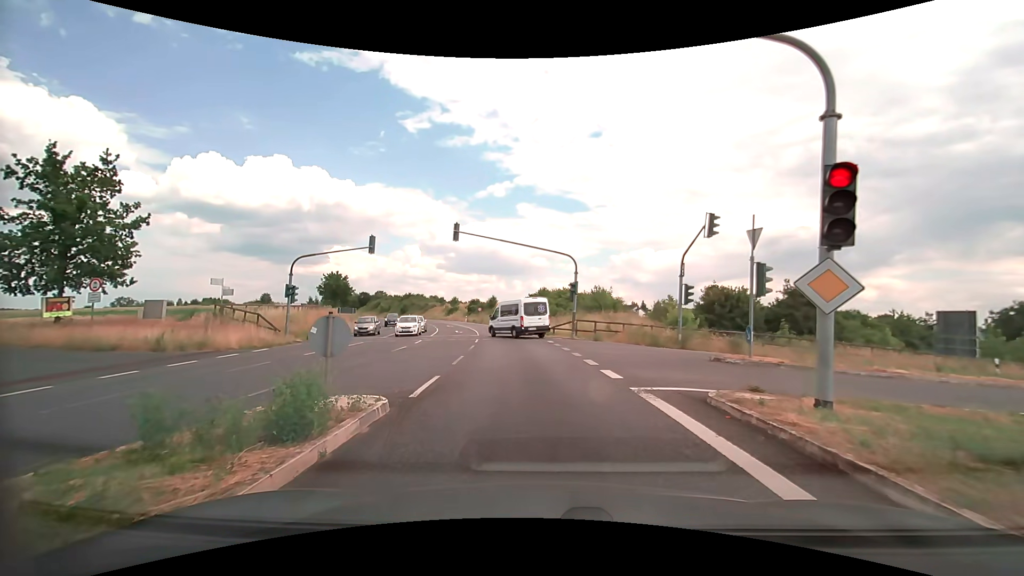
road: secondary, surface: asphalt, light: Day
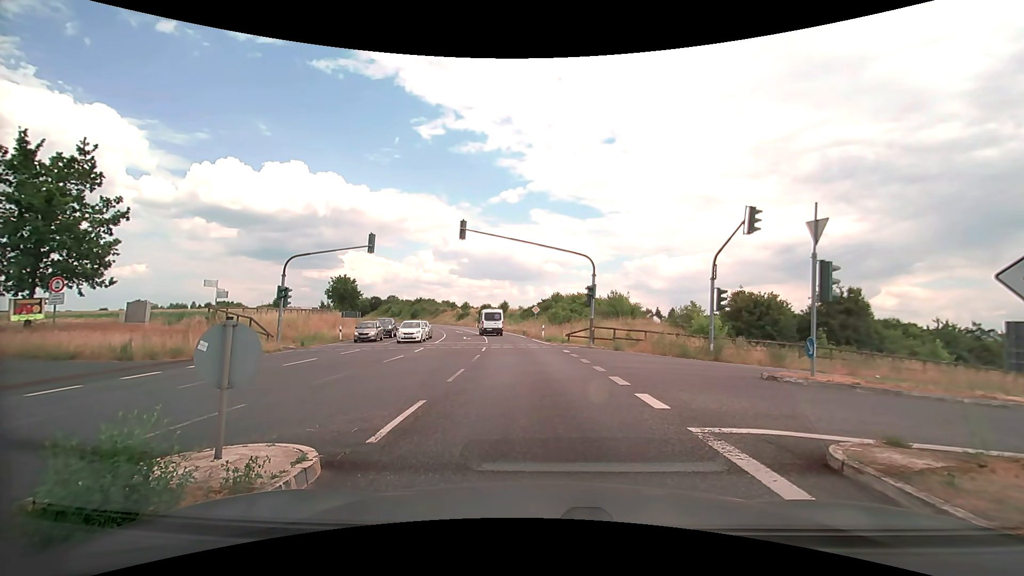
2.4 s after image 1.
(0.0, +2.5) m; -1°
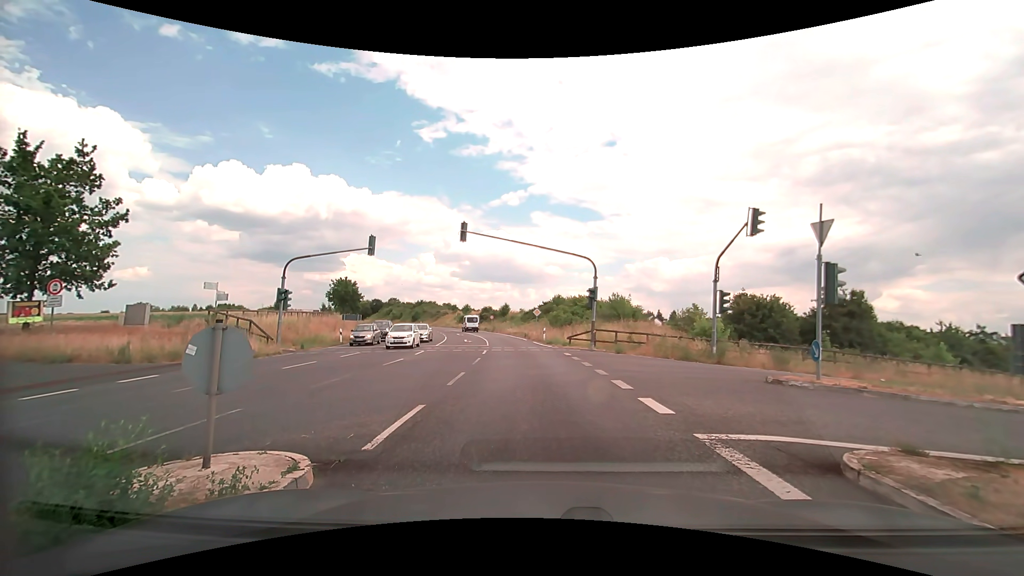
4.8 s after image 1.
(0.0, +0.2) m; 0°
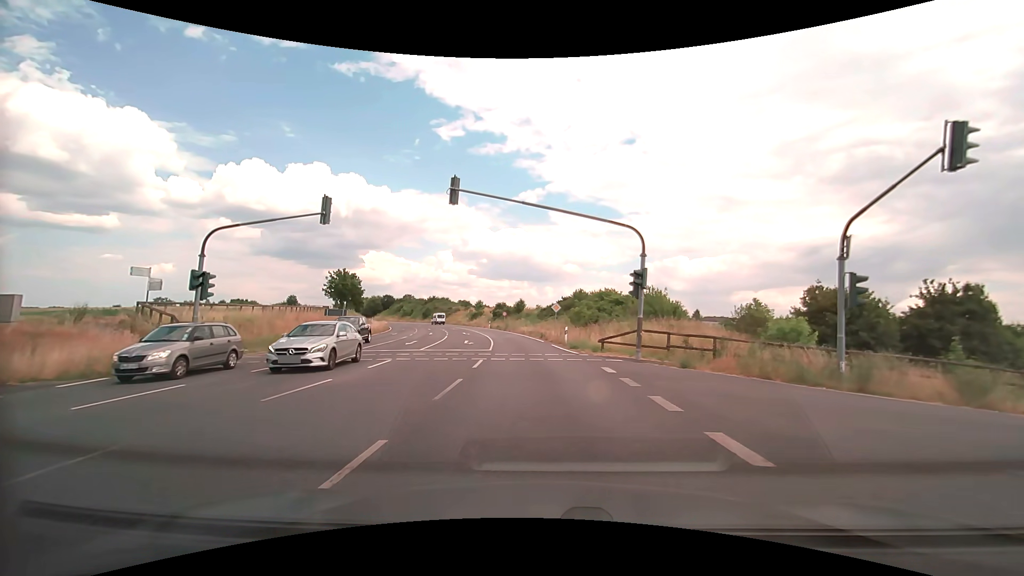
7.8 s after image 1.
(-0.2, +9.4) m; -2°
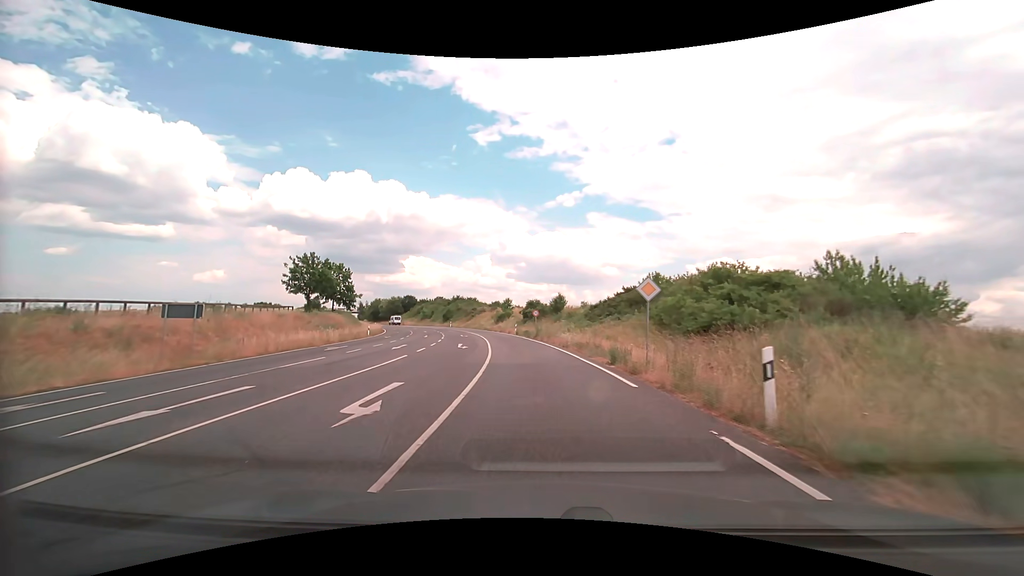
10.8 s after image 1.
(-0.8, +24.4) m; -4°
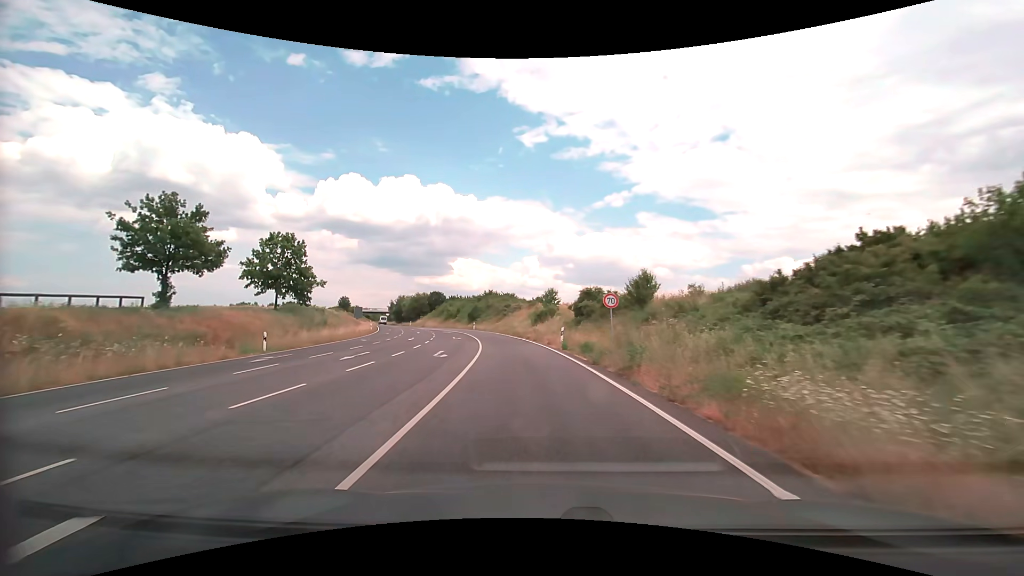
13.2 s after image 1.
(-1.3, +29.1) m; -5°
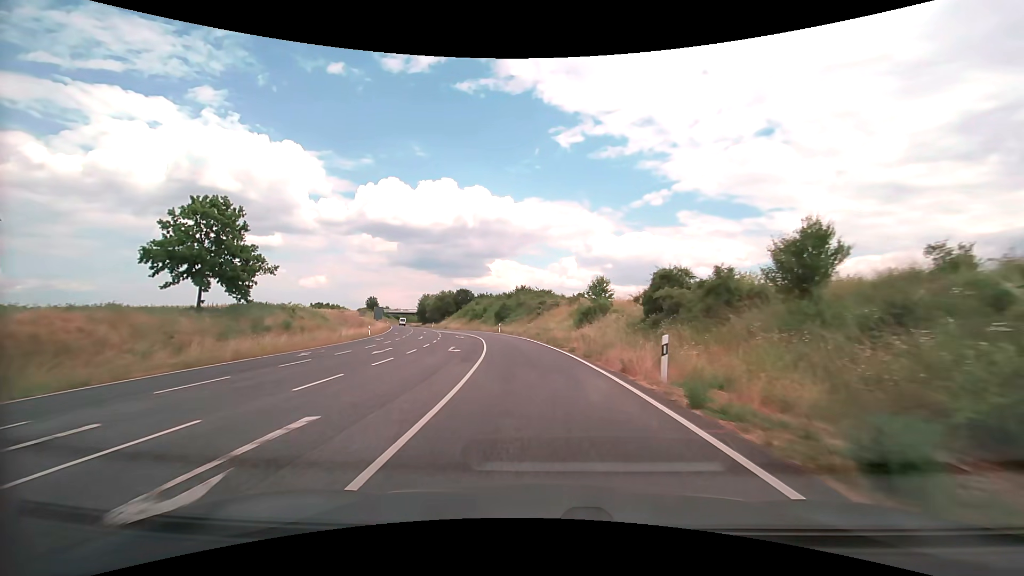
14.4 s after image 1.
(-0.6, +16.7) m; -4°
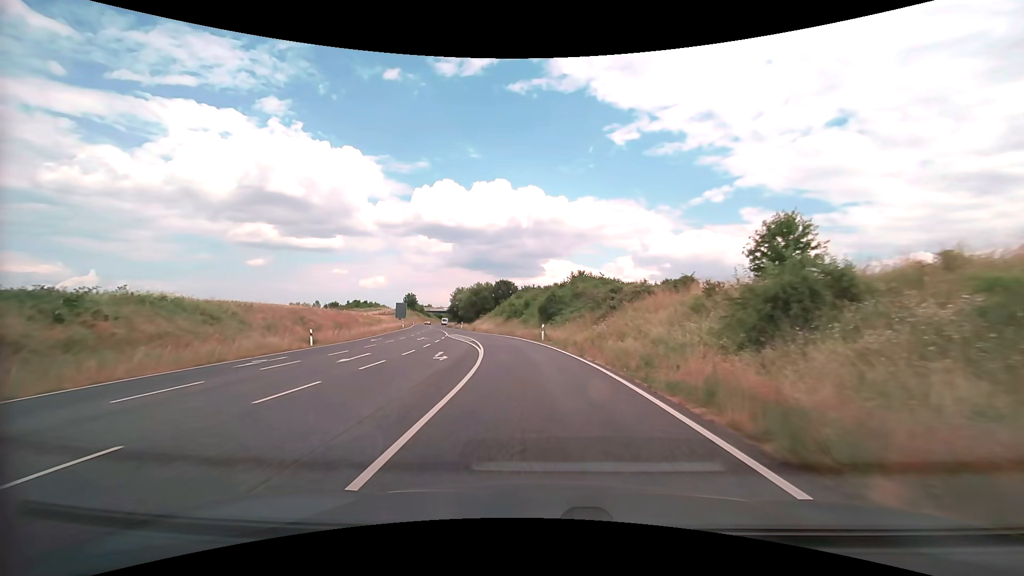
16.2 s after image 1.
(-1.3, +27.0) m; -6°
(0, +10) (-1, +20) (-2, +30) (-4, +40) (-6, +50) (-9, +59) (-12, +69) (-14, +78) (-17, +88) (-20, +98) m
